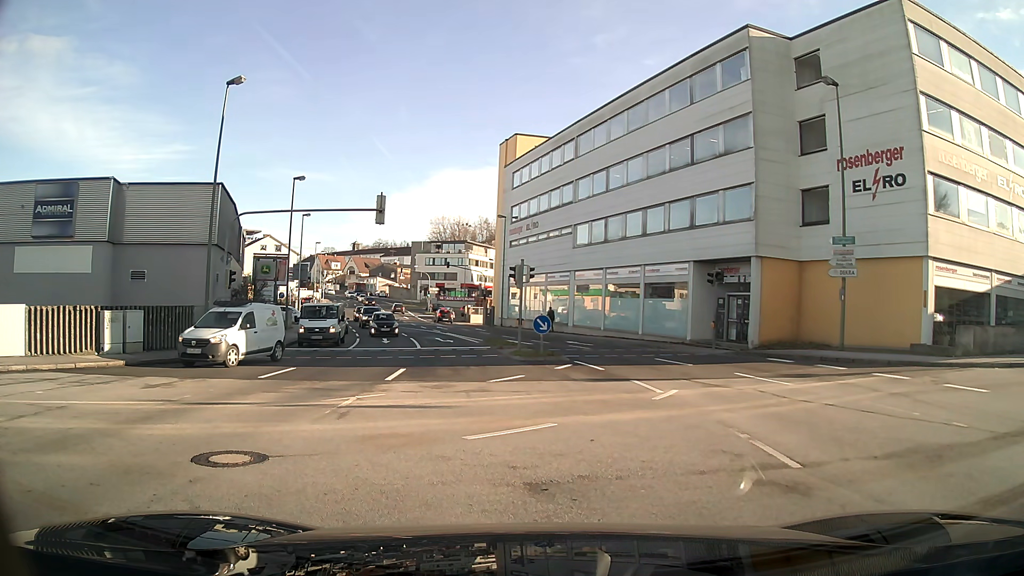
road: tertiary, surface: asphalt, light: Day
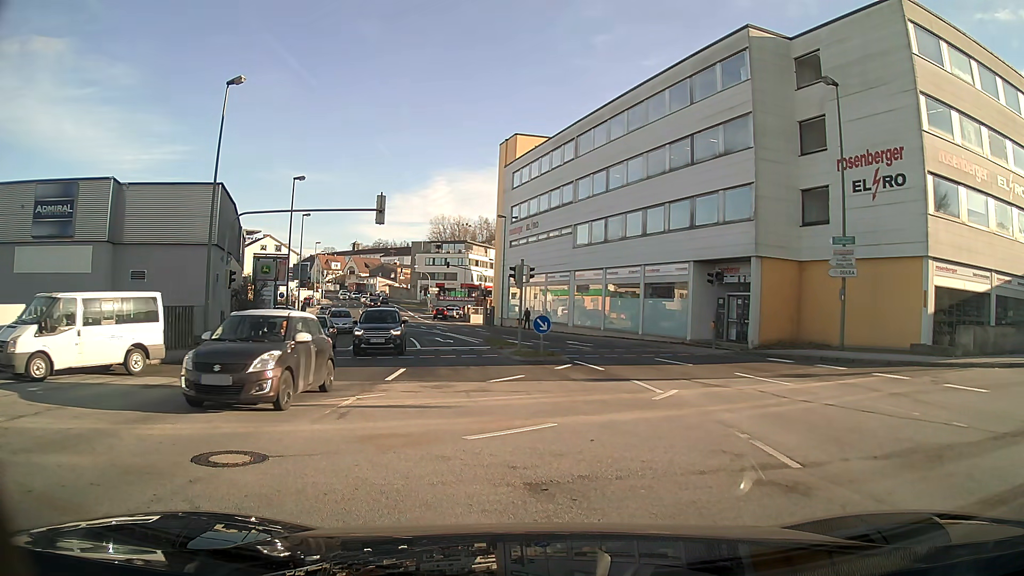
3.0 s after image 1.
(0.0, 0.0) m; 0°
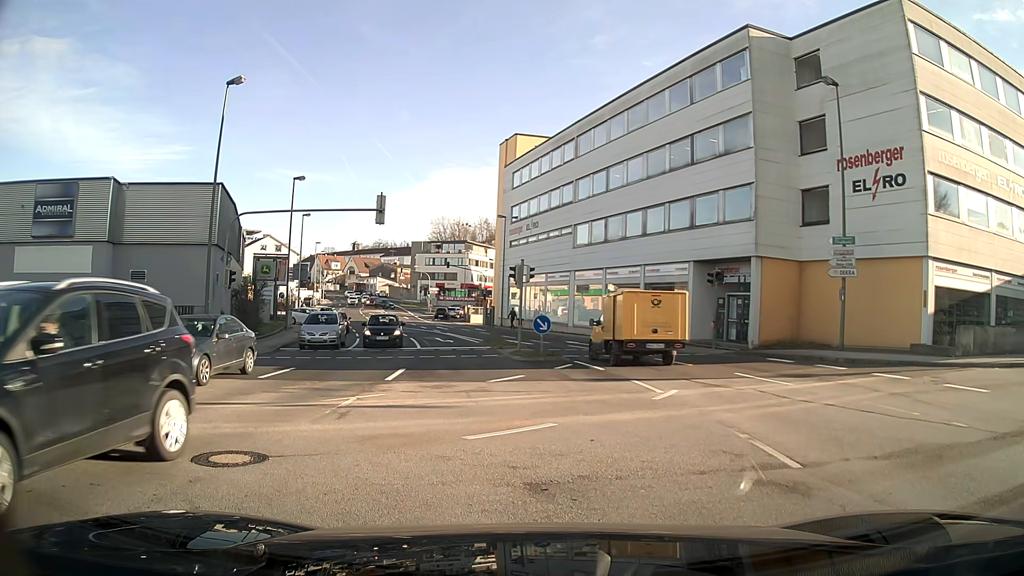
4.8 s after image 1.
(0.0, 0.0) m; 0°
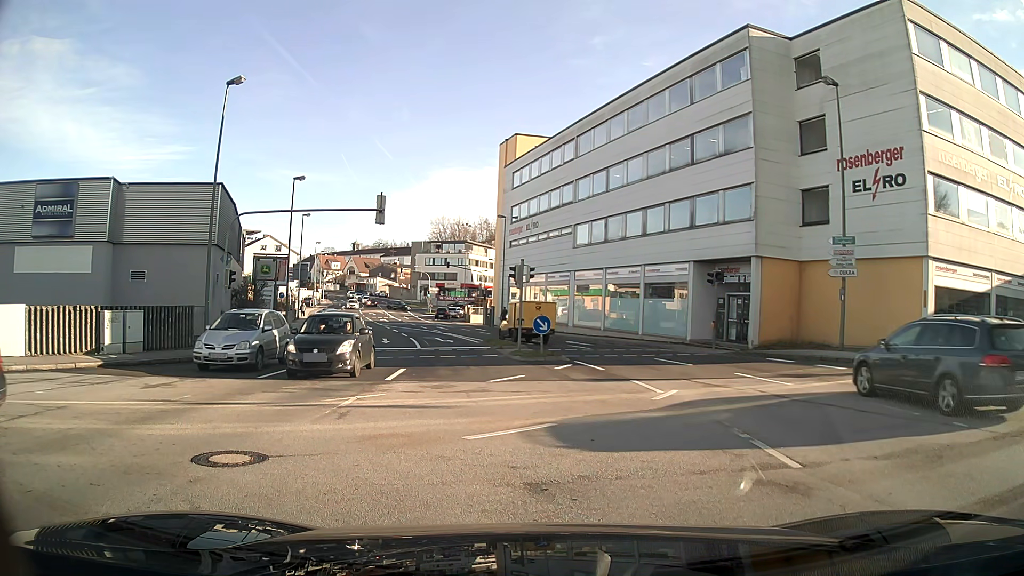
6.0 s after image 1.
(0.0, 0.0) m; 0°
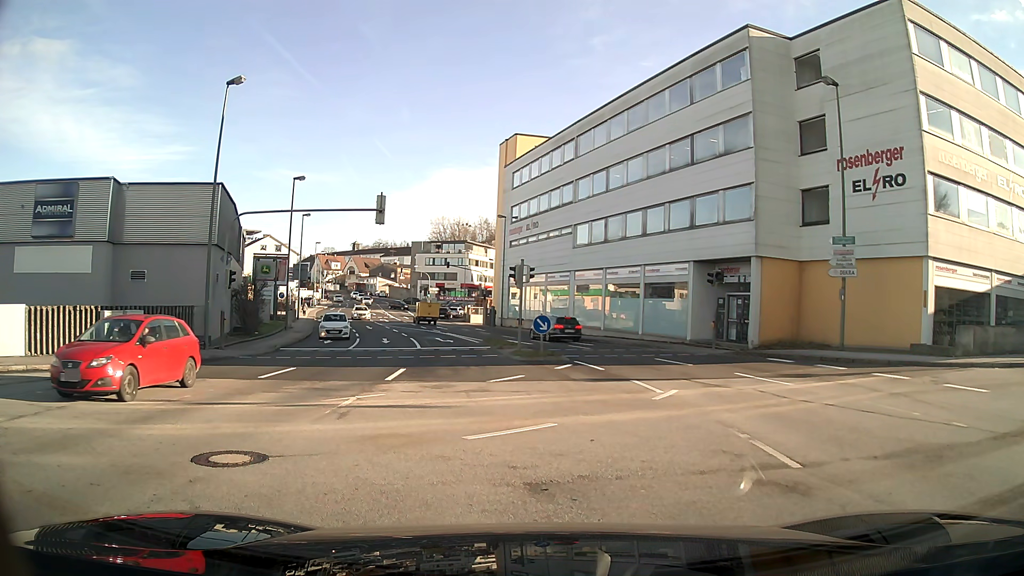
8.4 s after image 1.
(0.0, 0.0) m; 0°
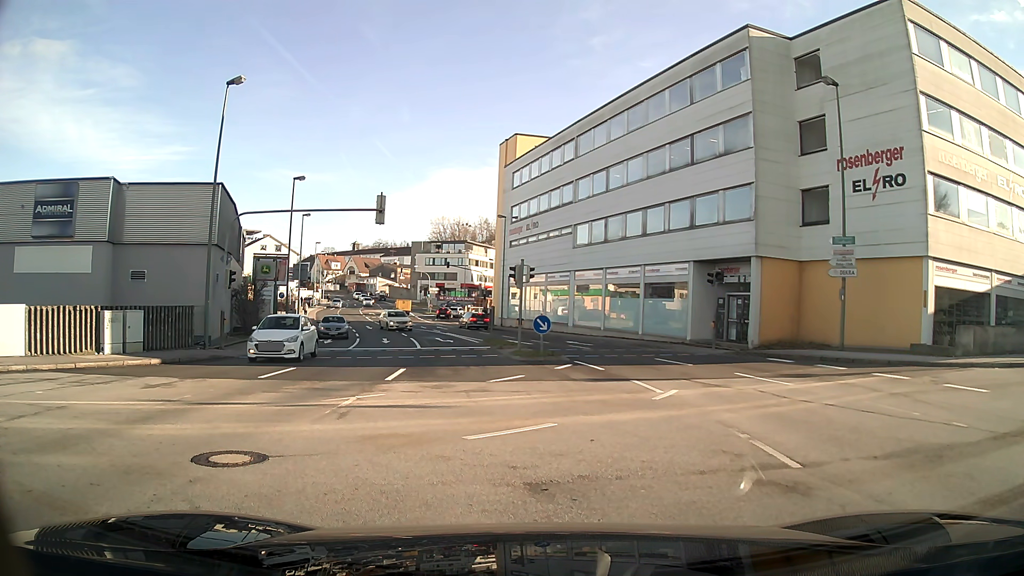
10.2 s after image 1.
(0.0, 0.0) m; 0°
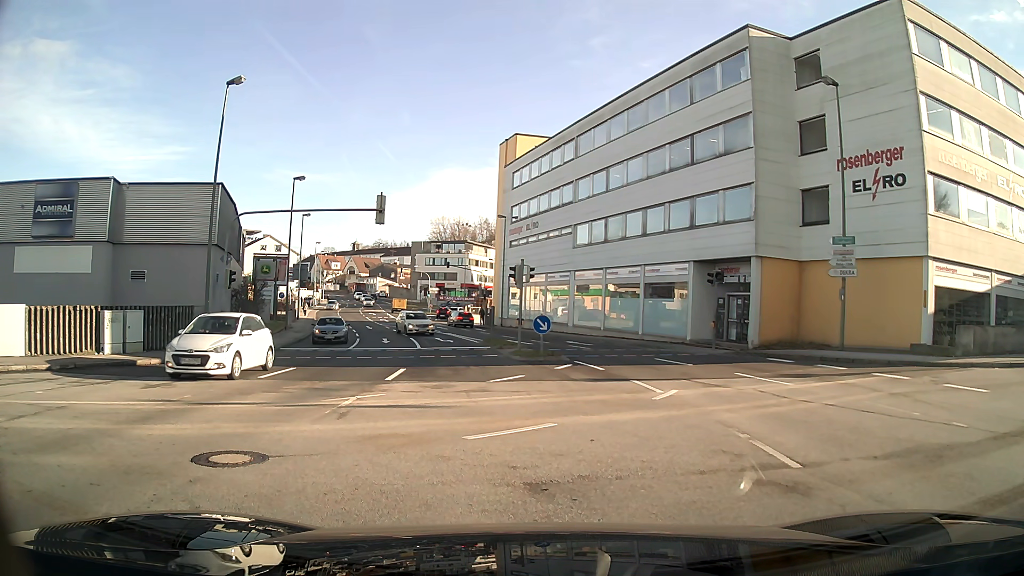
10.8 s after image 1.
(0.0, 0.0) m; 0°
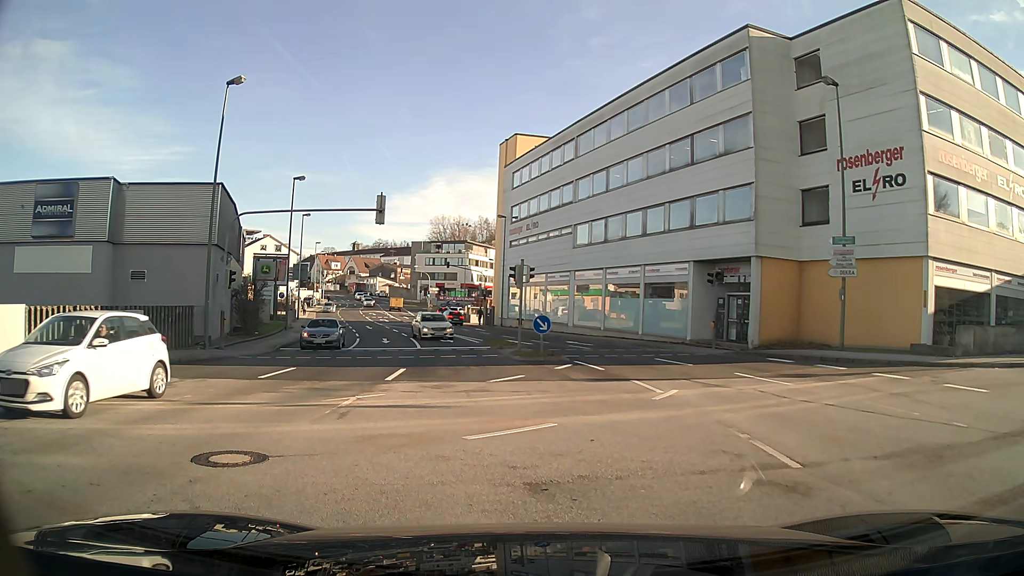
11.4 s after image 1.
(0.0, 0.0) m; 0°
